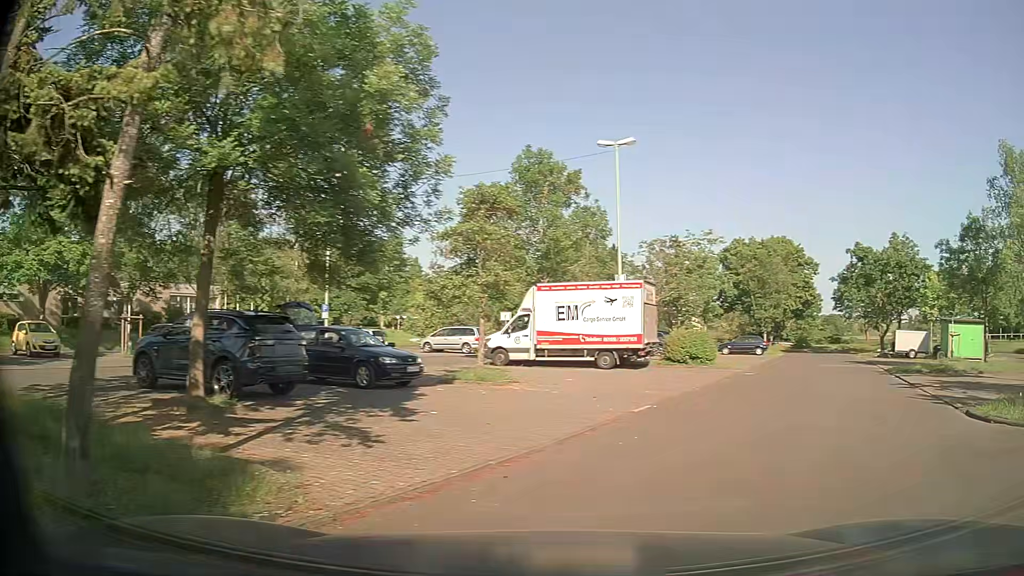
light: Day
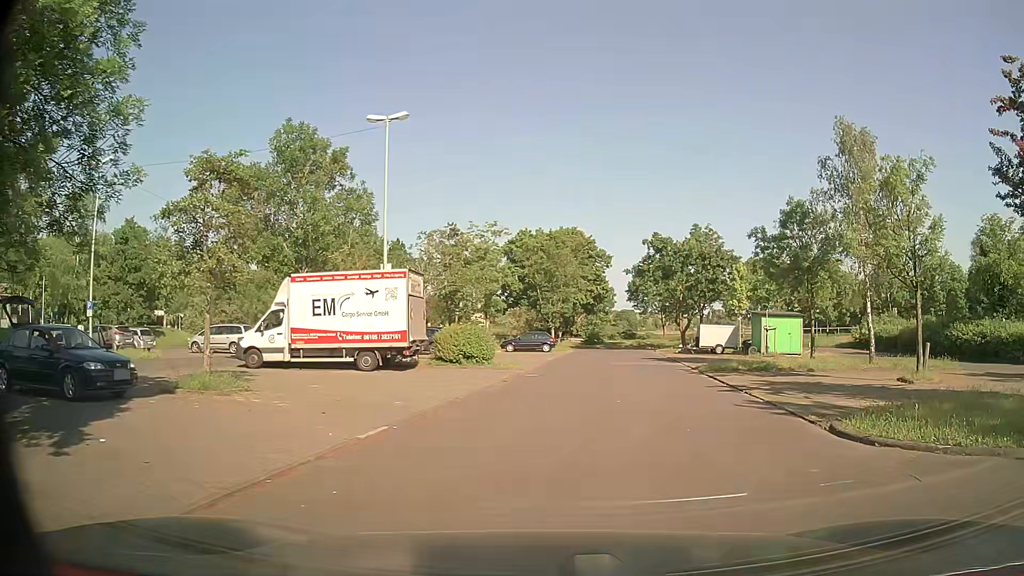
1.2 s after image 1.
(+0.7, +3.3) m; +18°
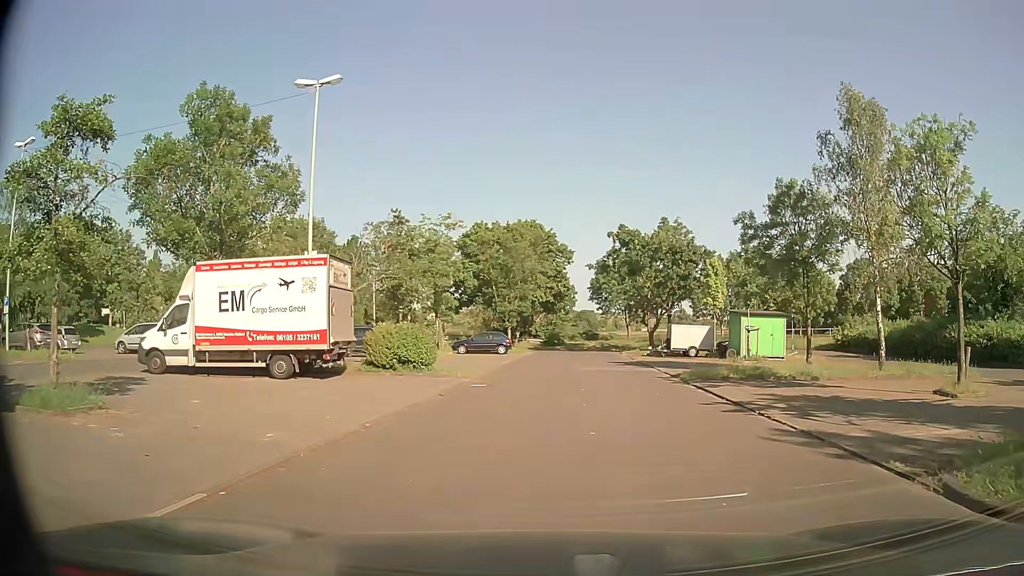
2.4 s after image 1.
(+0.2, +4.2) m; +3°
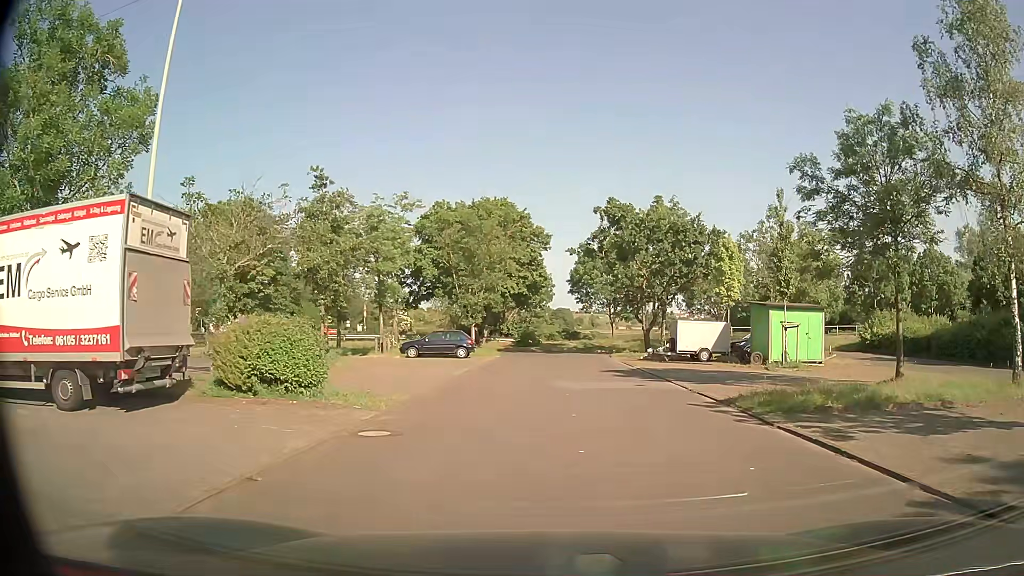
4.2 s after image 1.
(+0.2, +8.9) m; +2°
